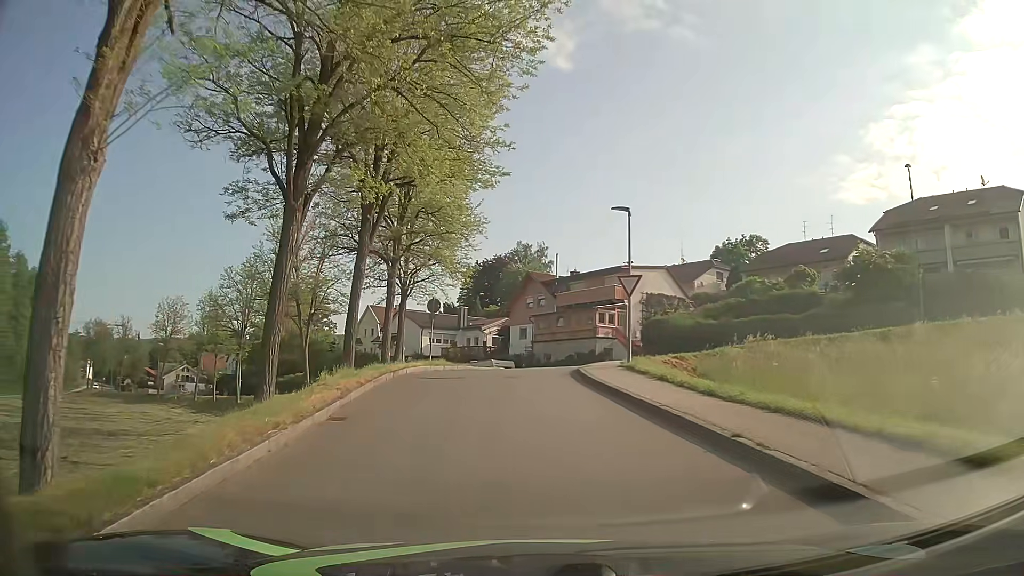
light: Day
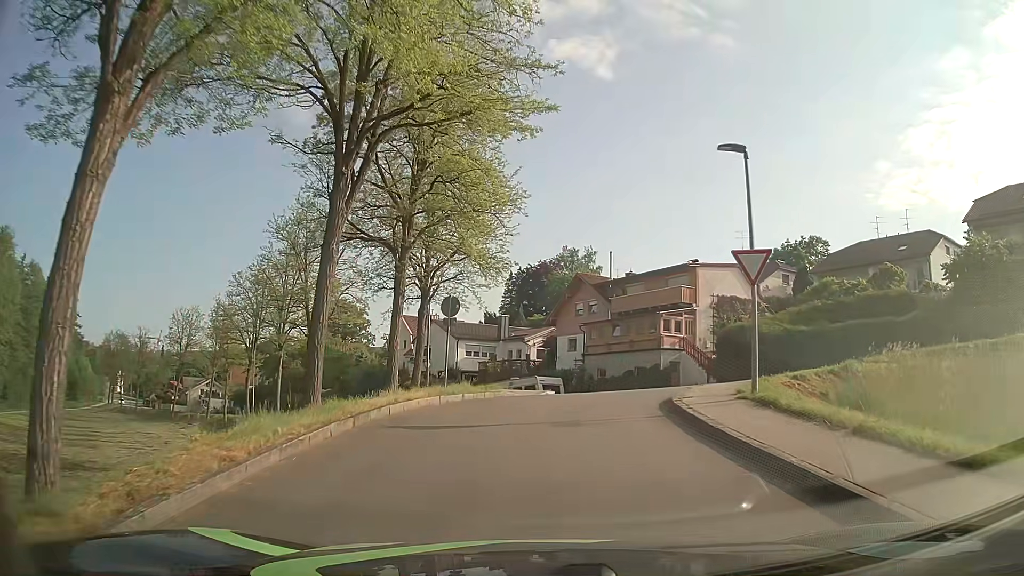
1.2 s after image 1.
(-0.3, +8.2) m; -4°
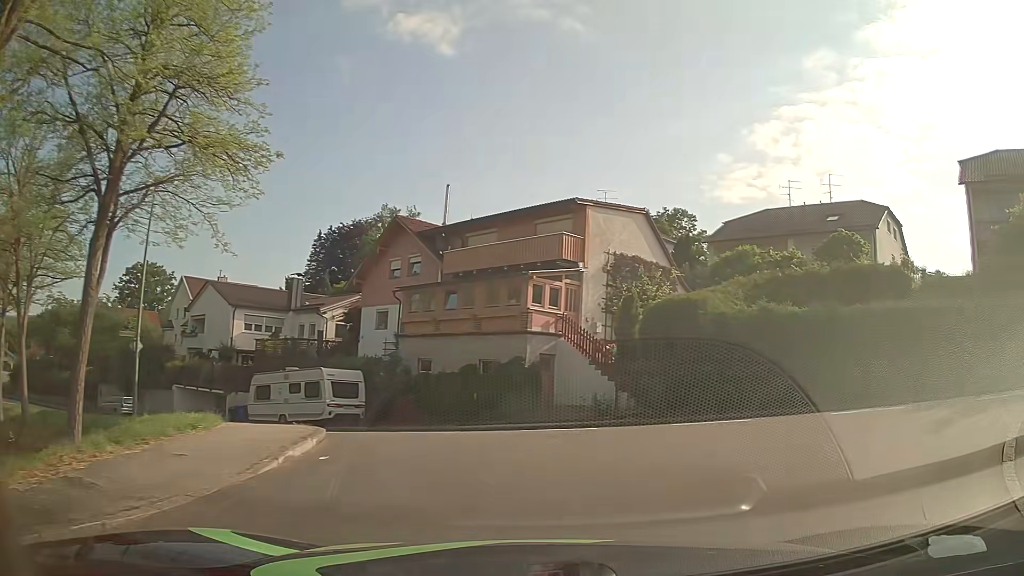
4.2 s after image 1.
(+0.8, +16.0) m; +16°
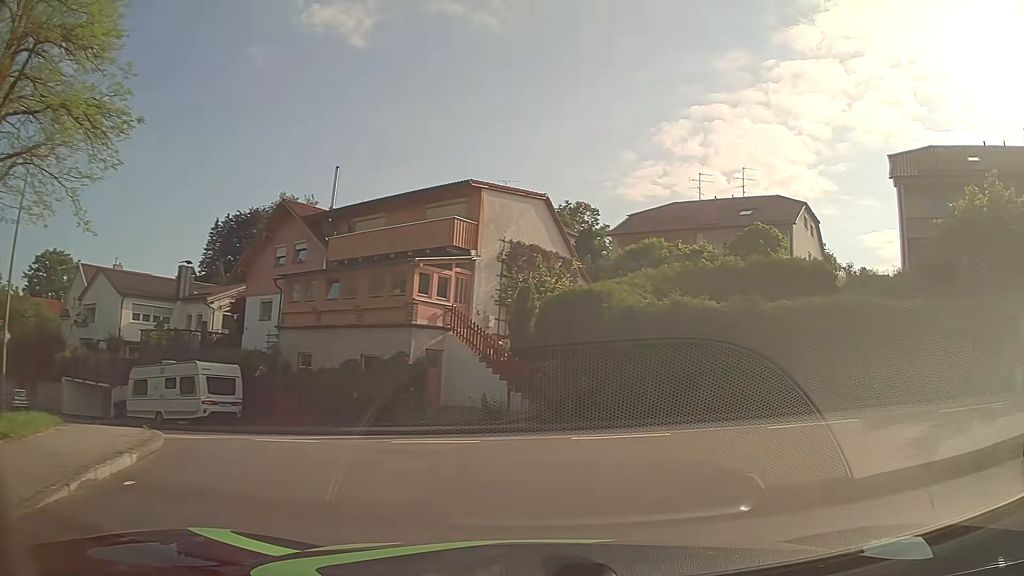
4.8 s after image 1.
(+0.2, +2.2) m; +9°
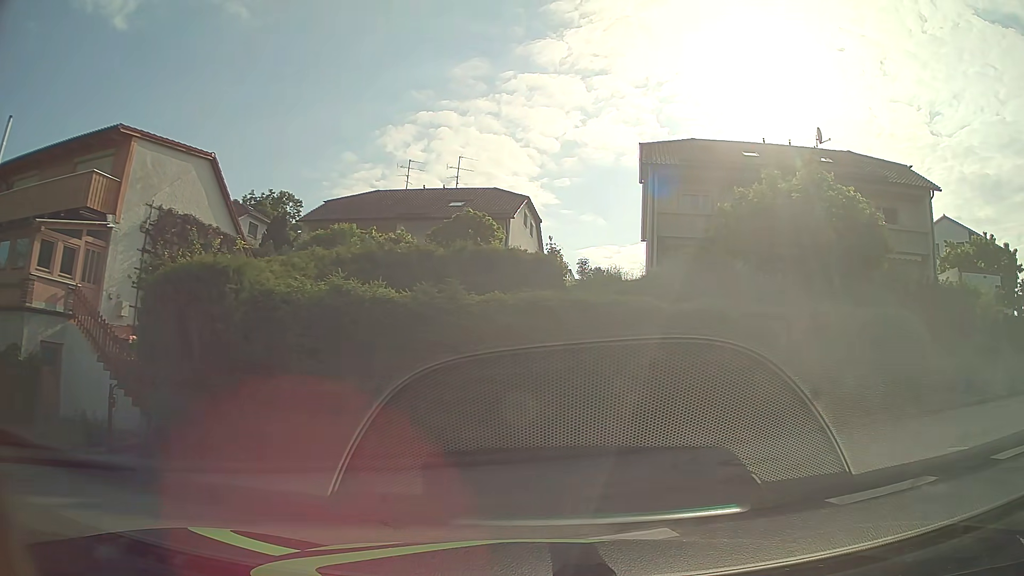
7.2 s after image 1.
(+1.3, +5.7) m; +26°
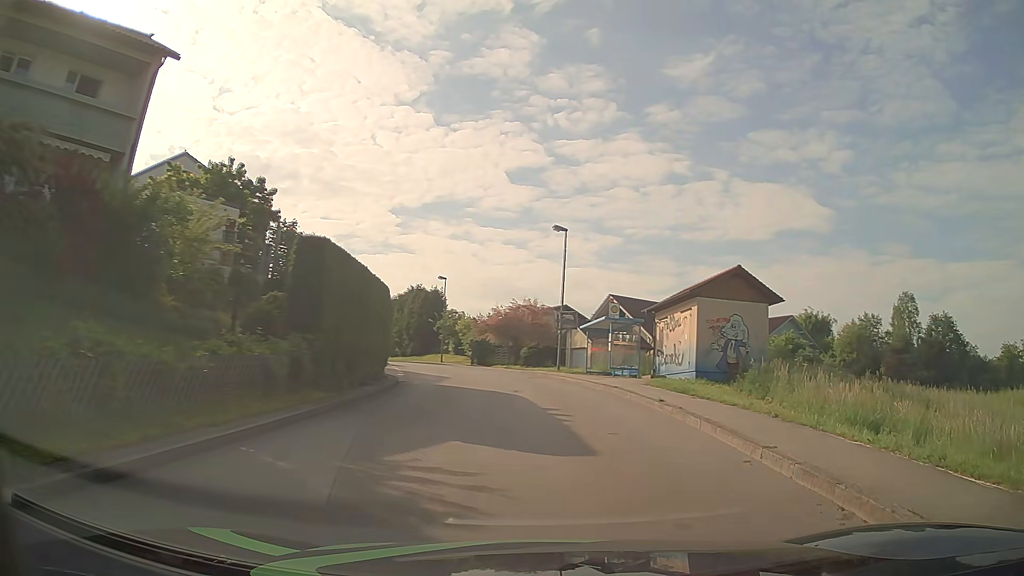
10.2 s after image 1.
(+7.4, +11.3) m; +68°
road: unclassified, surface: asphalt
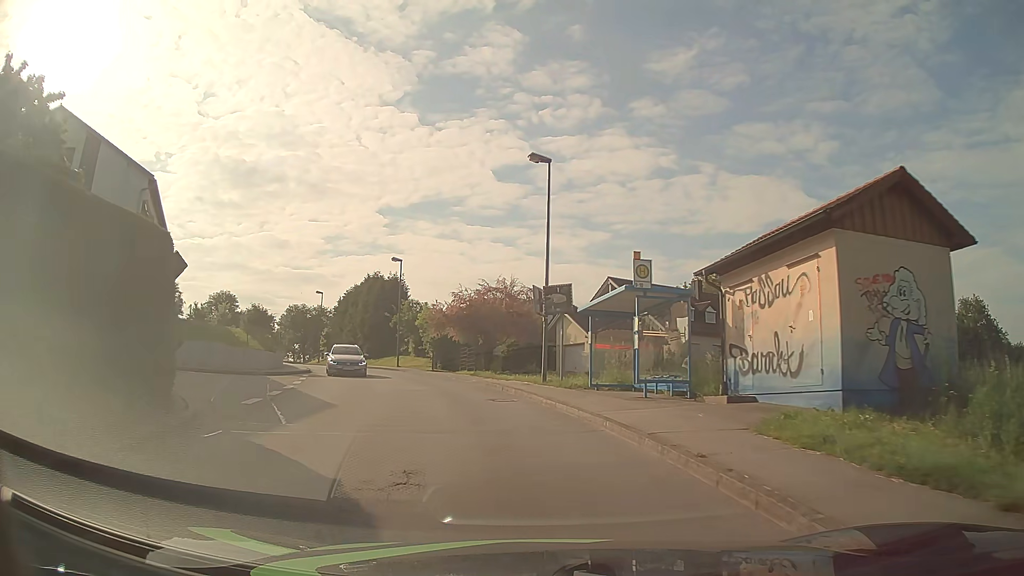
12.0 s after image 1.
(+0.5, +14.0) m; 0°
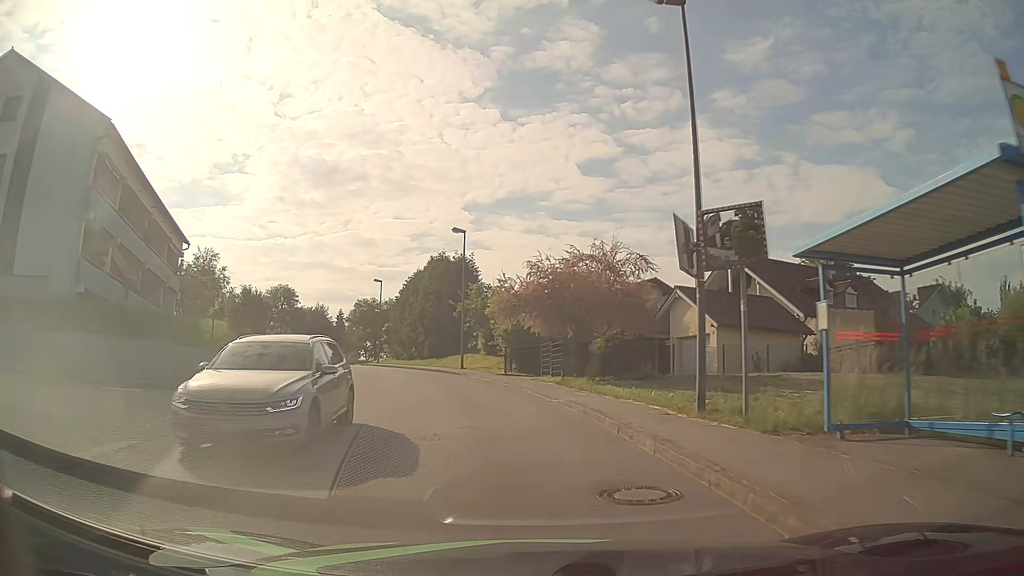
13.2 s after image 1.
(-0.7, +11.5) m; -7°
(-1, +10) (-2, +20) (-5, +30) (-8, +39) (-12, +48) (-16, +57) (-20, +67) (-23, +76) (-25, +86) (-25, +96) m
